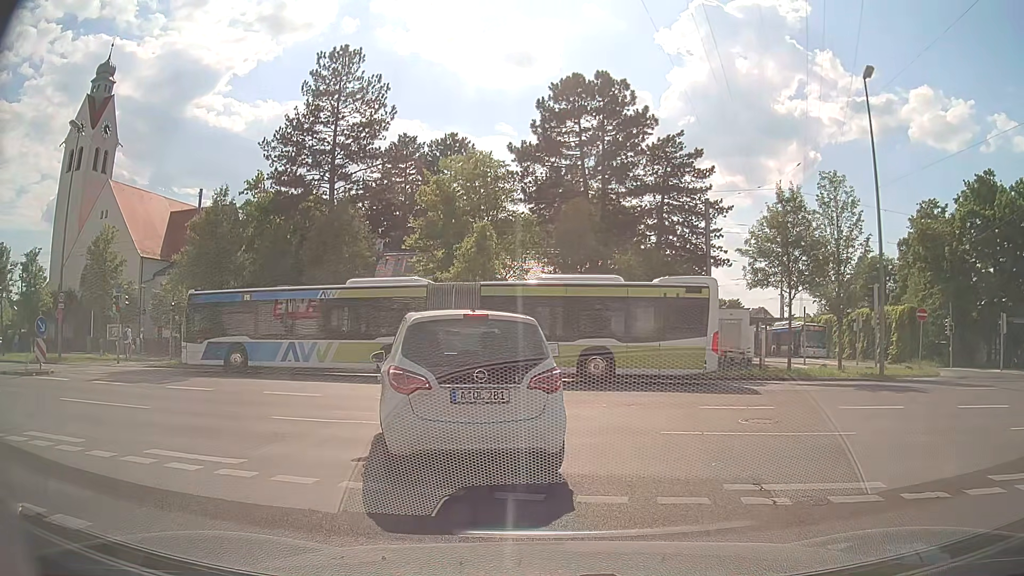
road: residential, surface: asphalt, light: Day
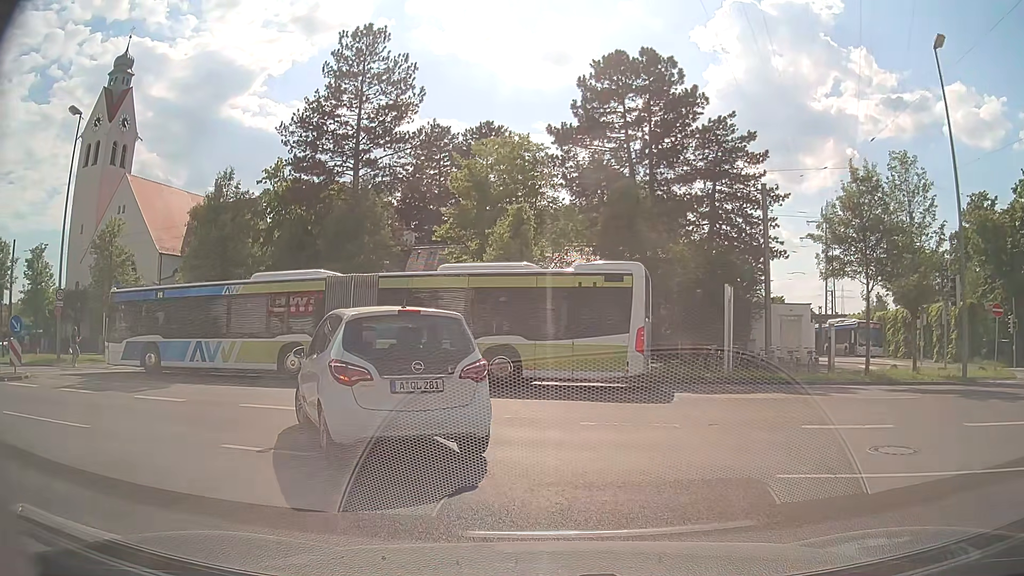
(0.0, +3.3) m; -2°
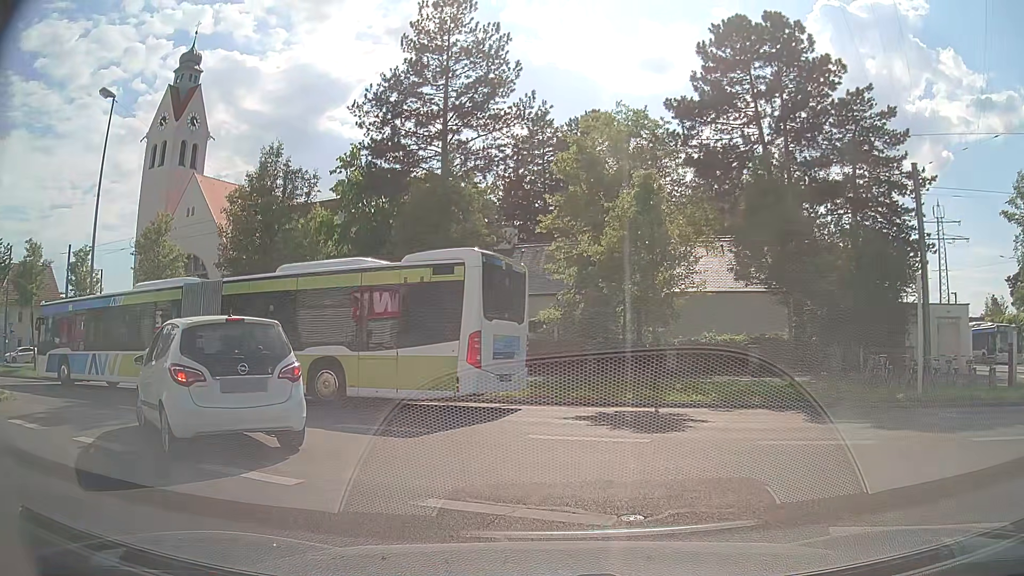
(-0.4, +5.5) m; -7°
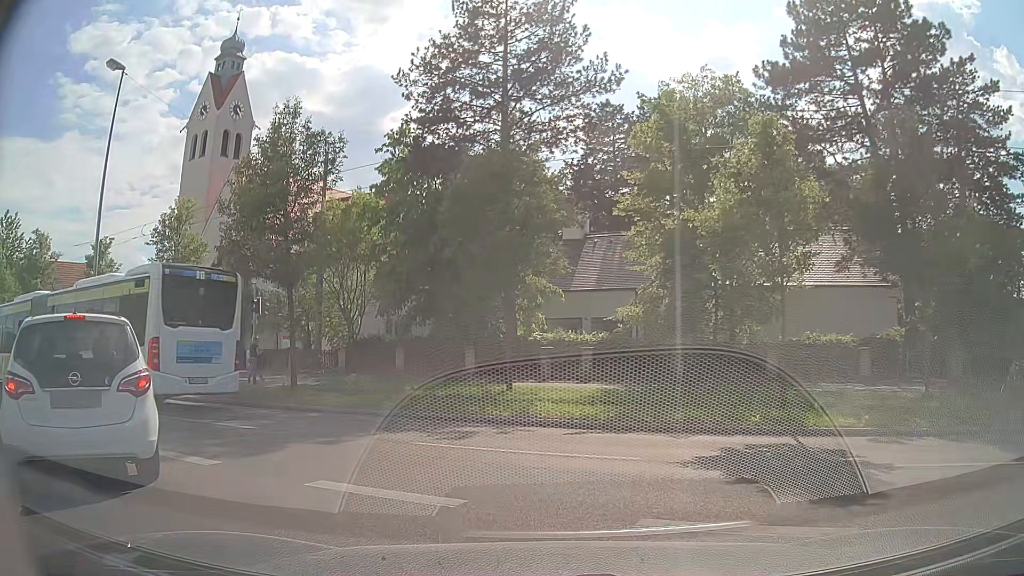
(-0.3, +4.3) m; -8°
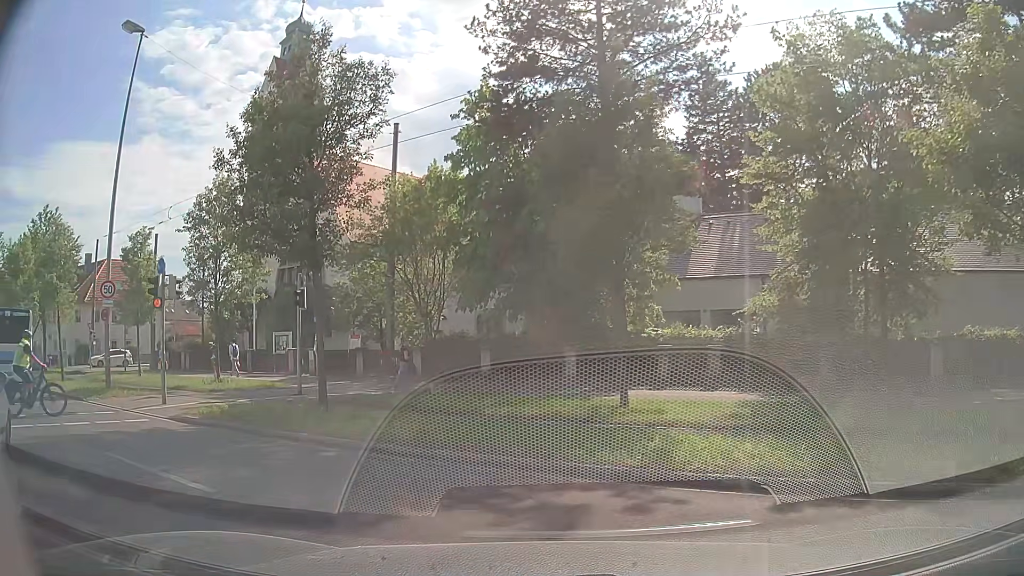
(-0.2, +4.9) m; -6°
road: secondary
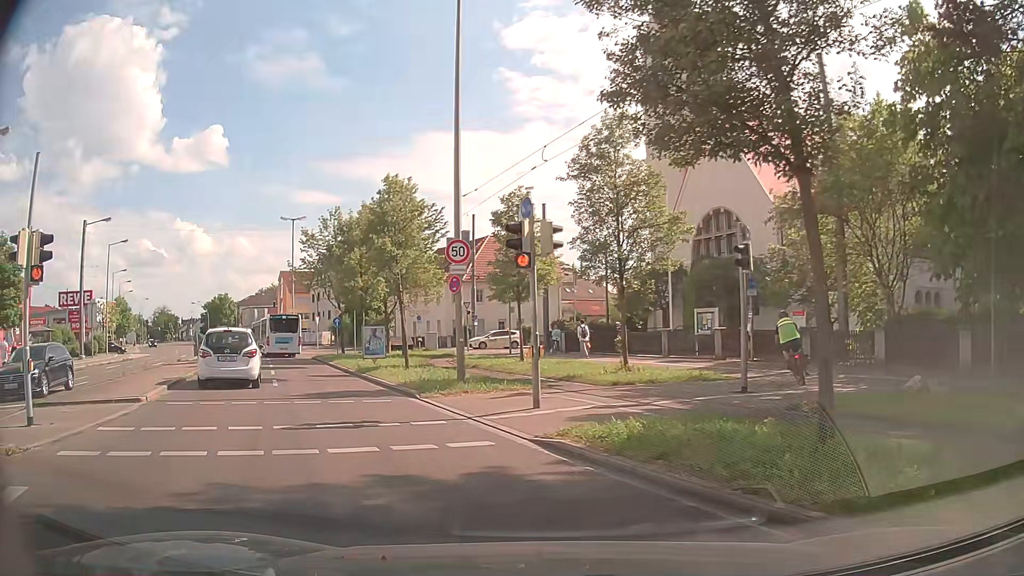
(-1.6, +5.6) m; -35°
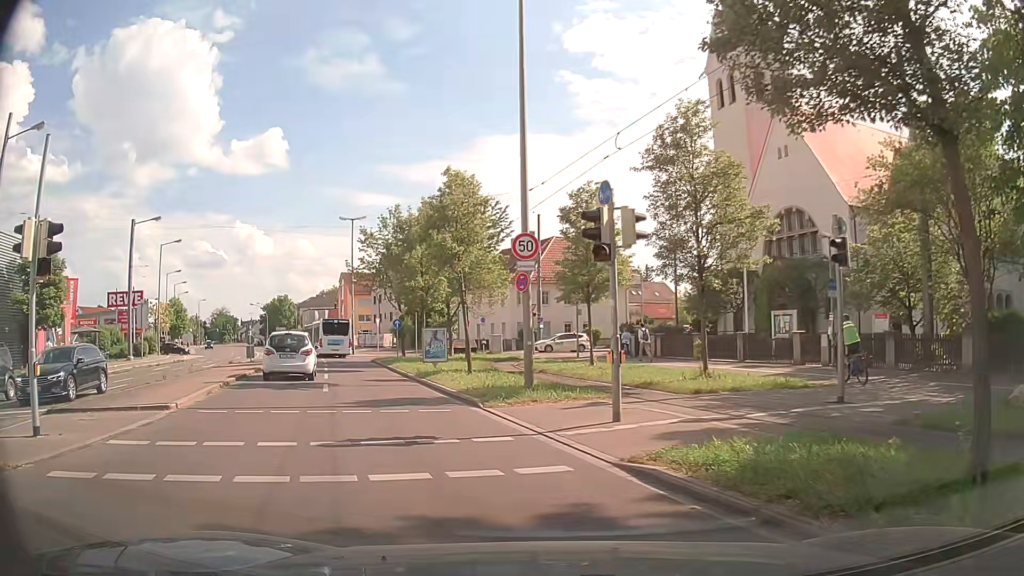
(-0.1, +1.5) m; -7°
